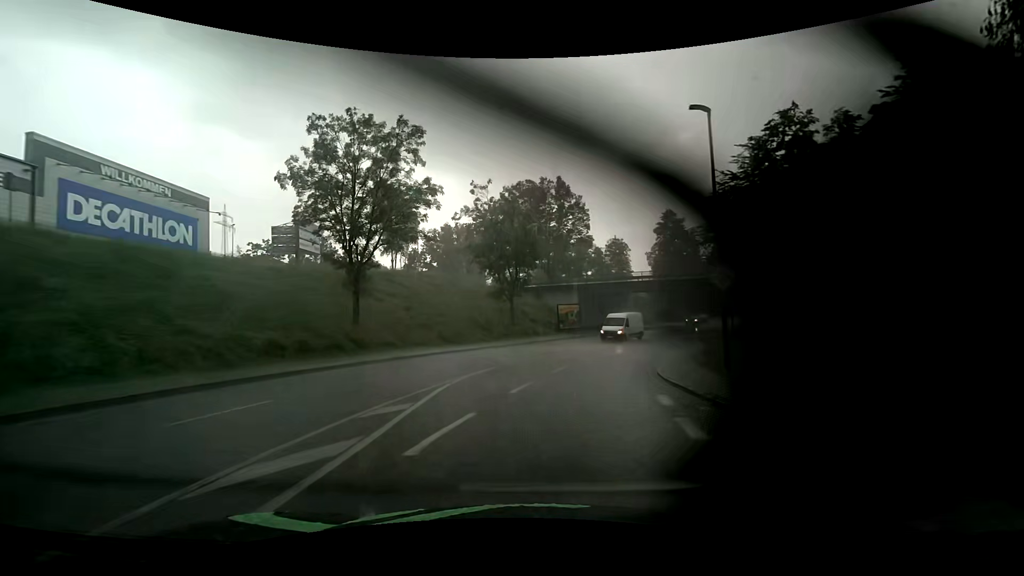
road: tertiary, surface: asphalt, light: Day
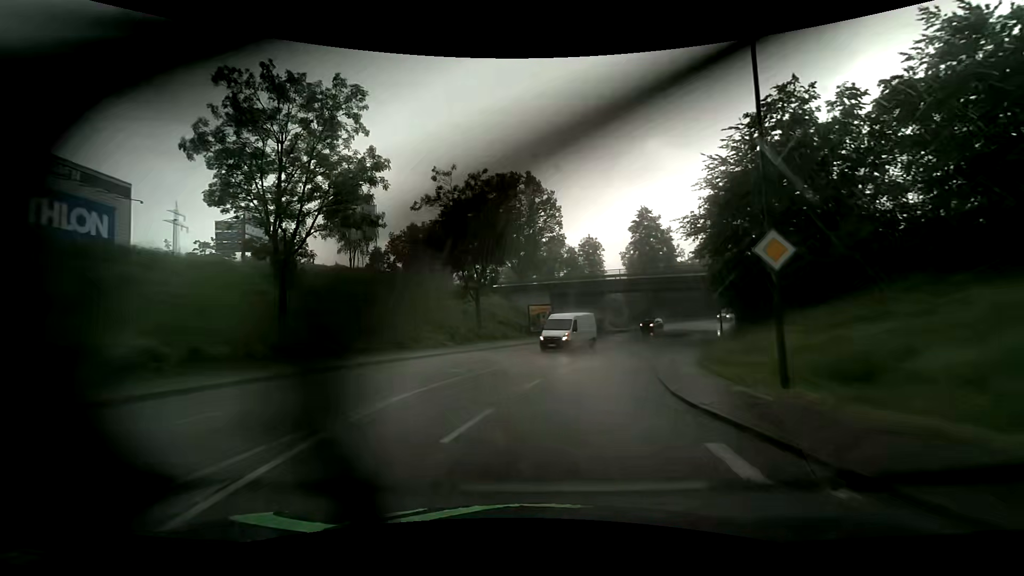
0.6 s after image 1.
(+0.1, +5.2) m; +3°
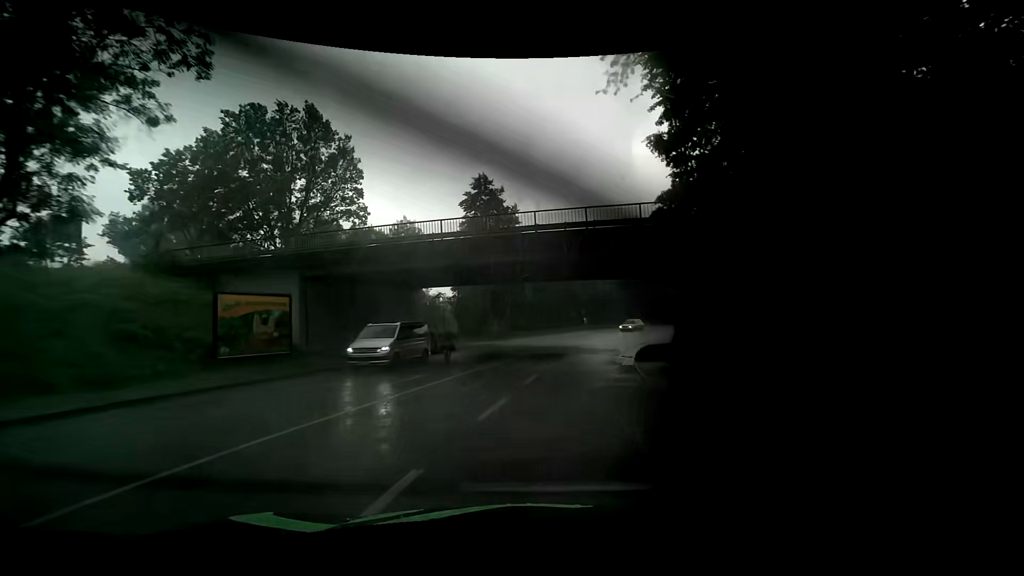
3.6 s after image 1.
(+4.6, +27.4) m; +20°
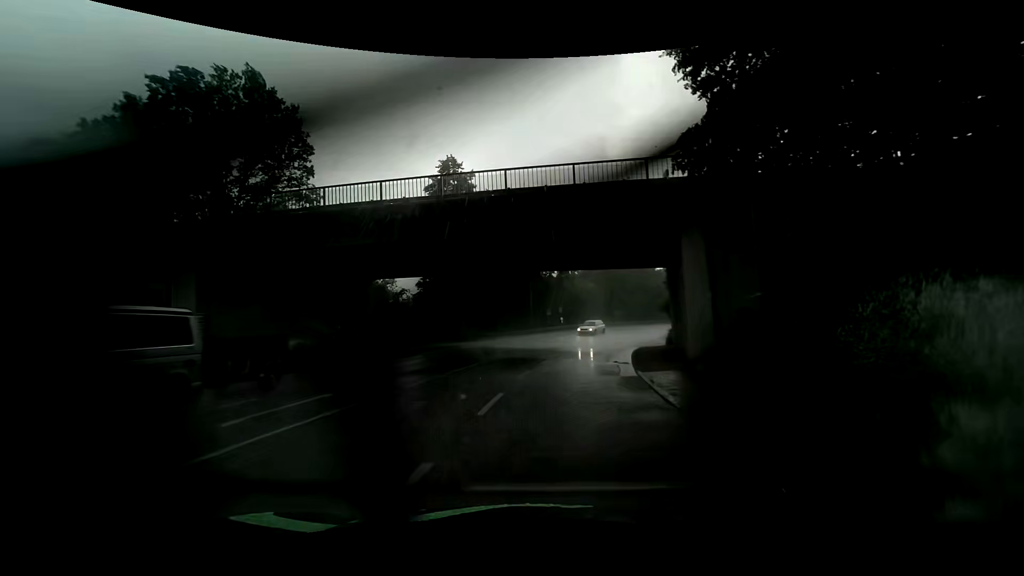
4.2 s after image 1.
(+0.1, +5.9) m; +3°
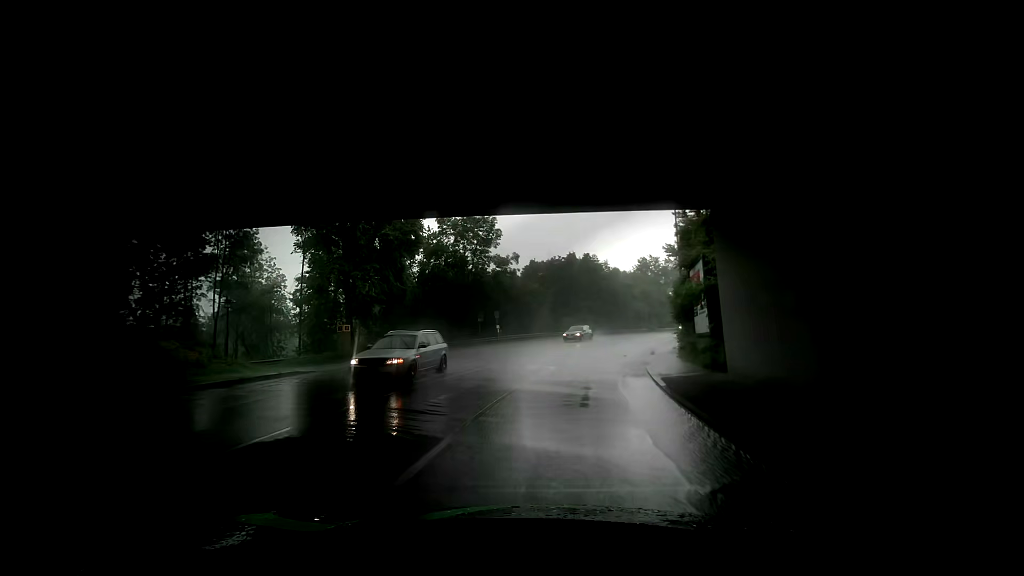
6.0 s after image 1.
(+0.9, +16.3) m; +5°
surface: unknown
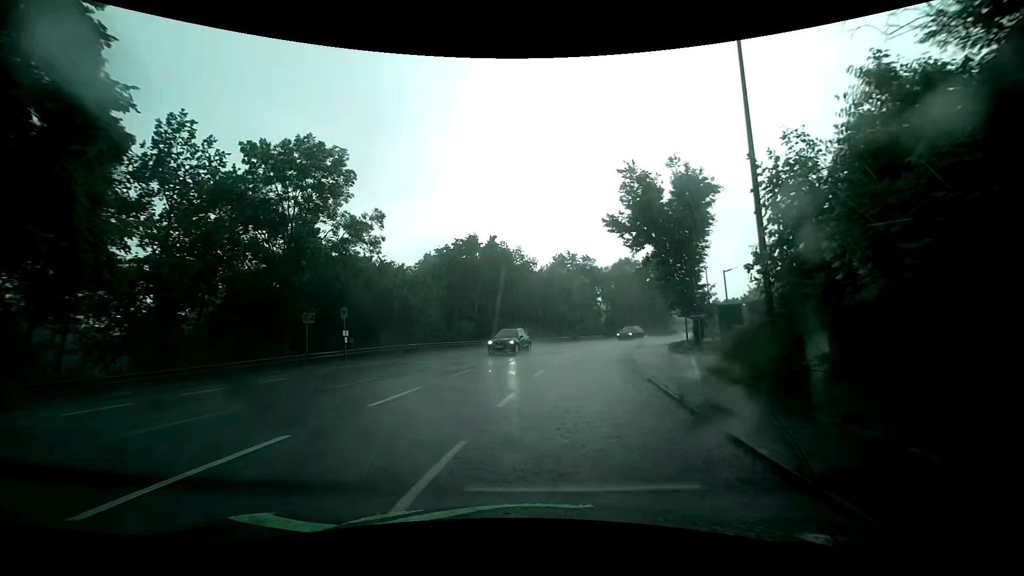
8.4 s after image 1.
(+1.2, +18.4) m; +12°
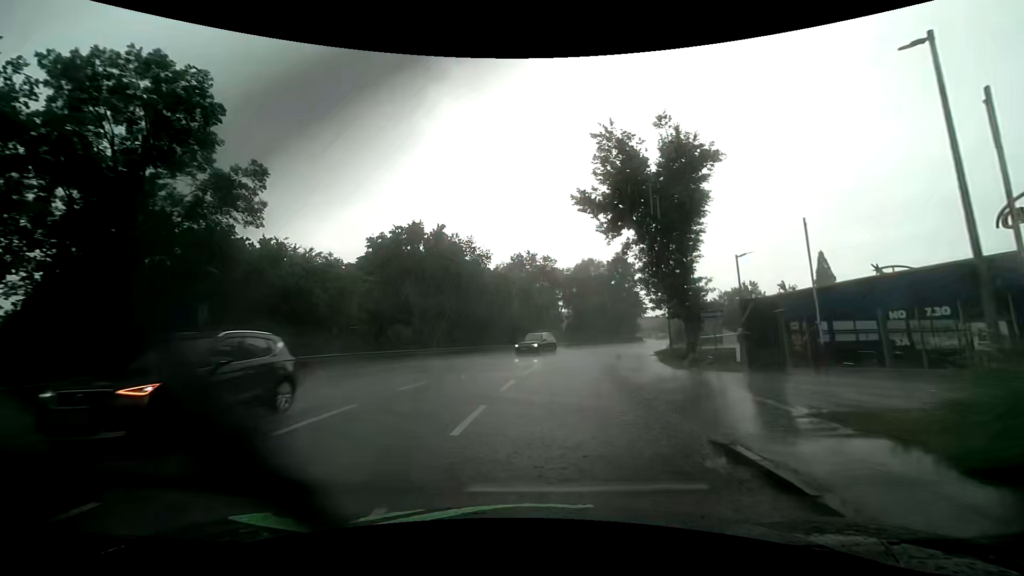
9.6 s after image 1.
(+0.4, +8.4) m; +6°
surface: asphalt
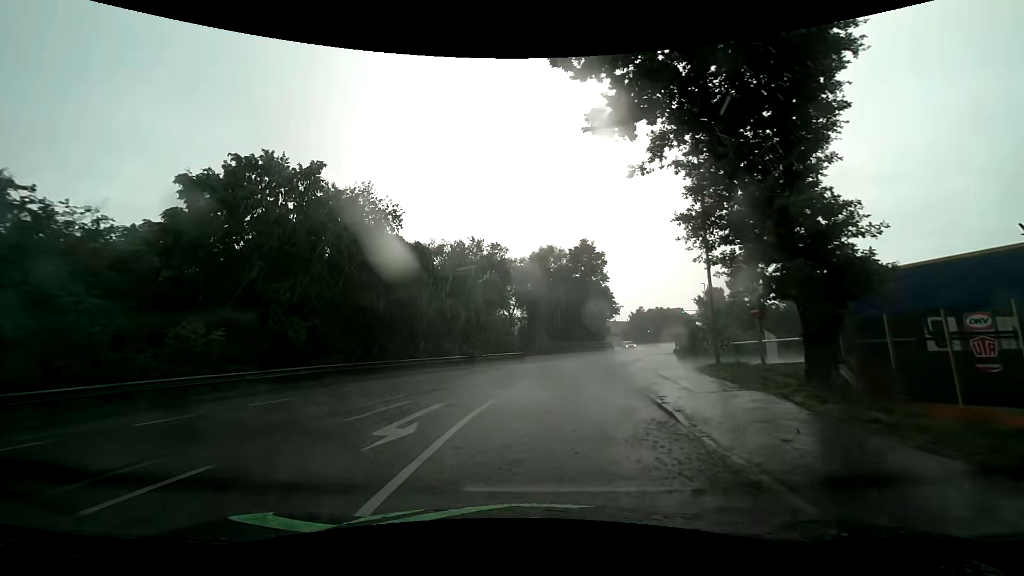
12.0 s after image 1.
(+0.8, +16.8) m; +5°
(0, +10) (+1, +20) (+4, +30) (+7, +39) (+11, +48) (+14, +58) (+18, +67) (+21, +77) (+23, +86) (+25, +96) m
